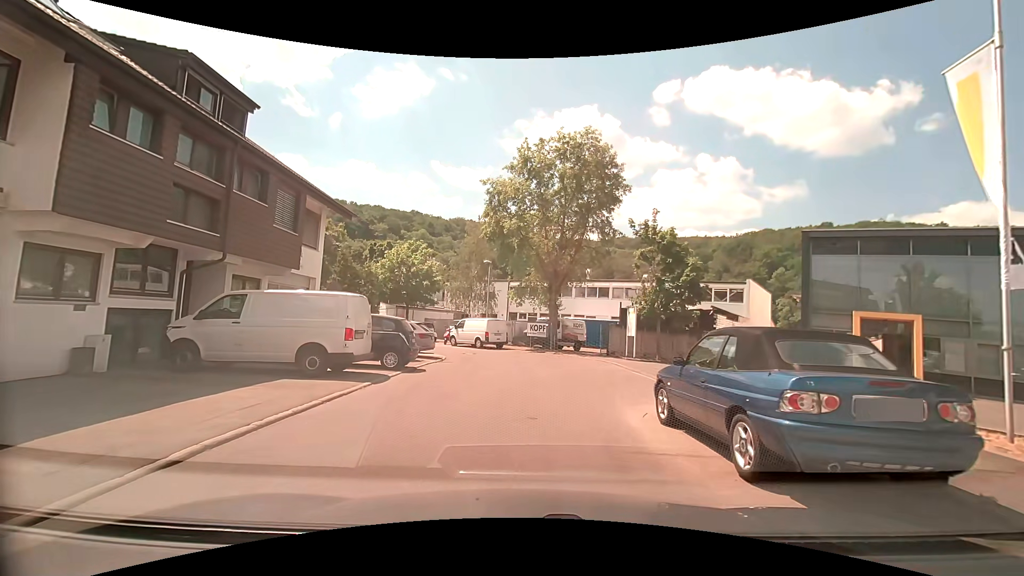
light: Day
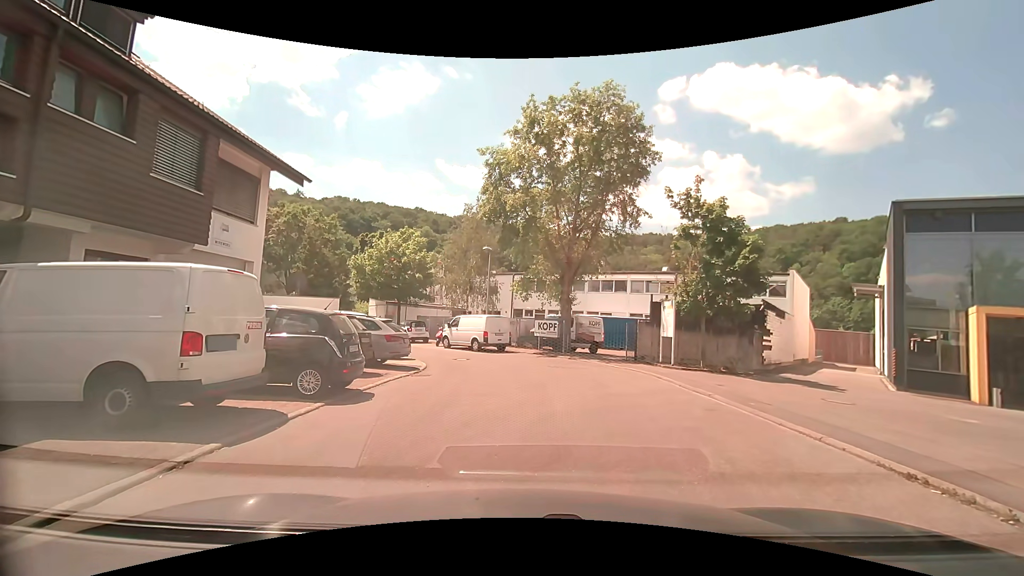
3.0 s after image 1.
(-0.1, +5.4) m; -3°
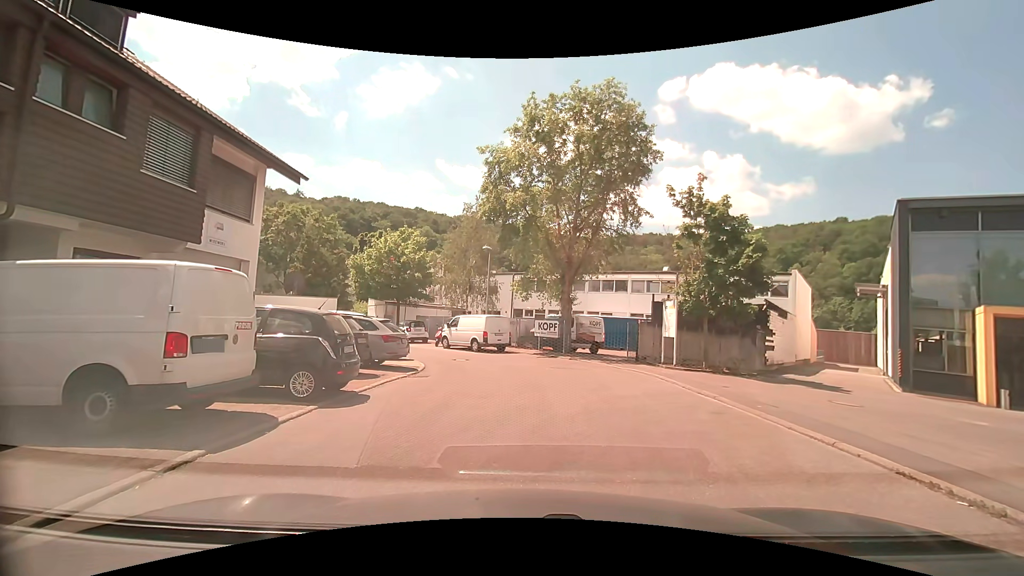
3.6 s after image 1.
(0.0, +0.3) m; 0°
